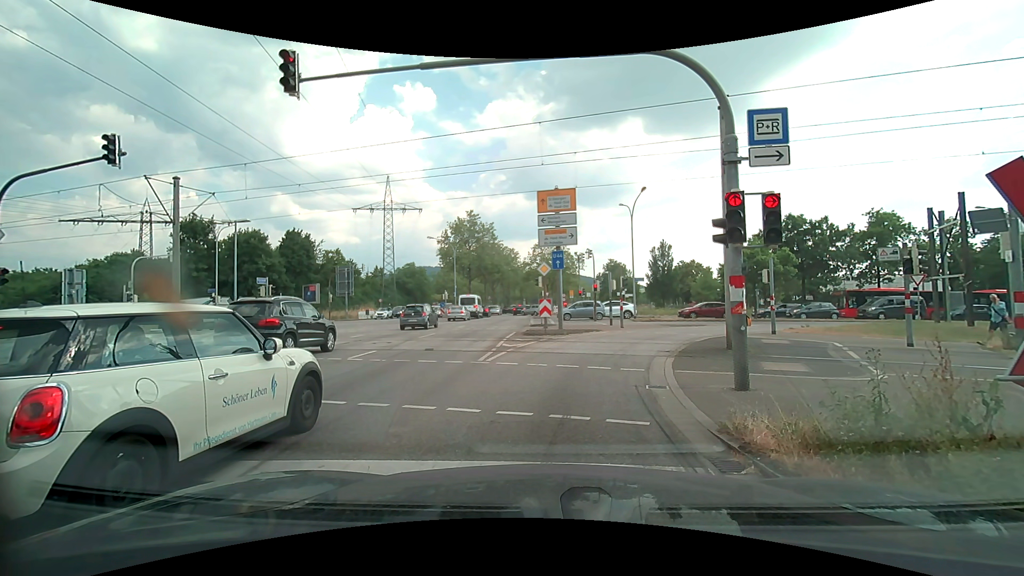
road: primary_link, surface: asphalt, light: Day
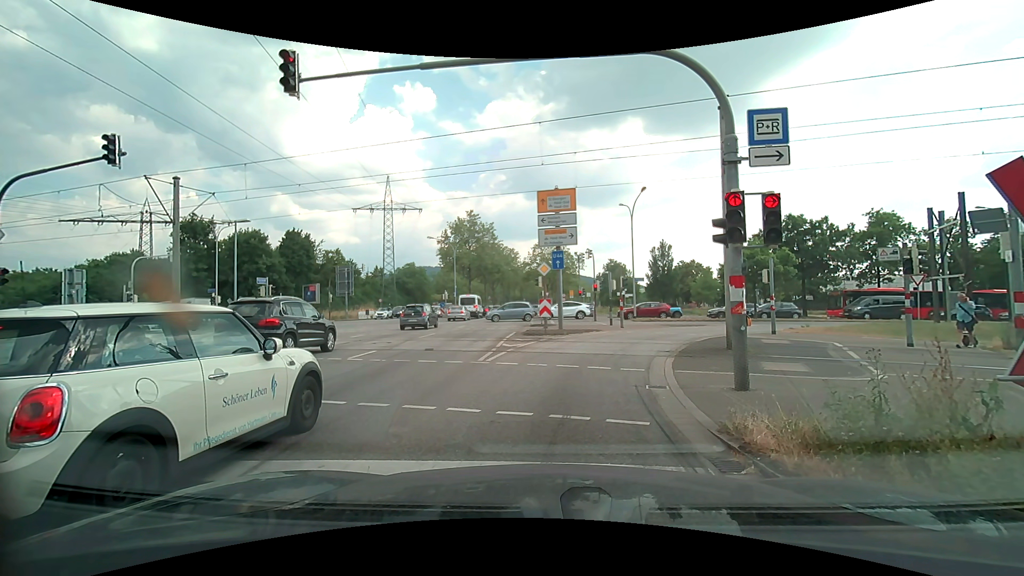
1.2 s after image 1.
(0.0, 0.0) m; 0°
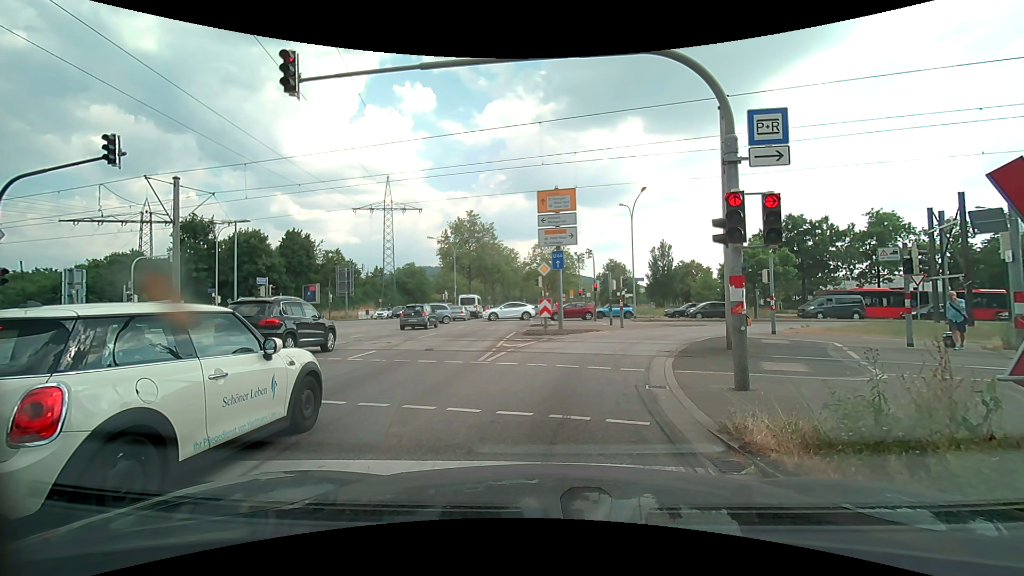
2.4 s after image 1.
(0.0, 0.0) m; 0°
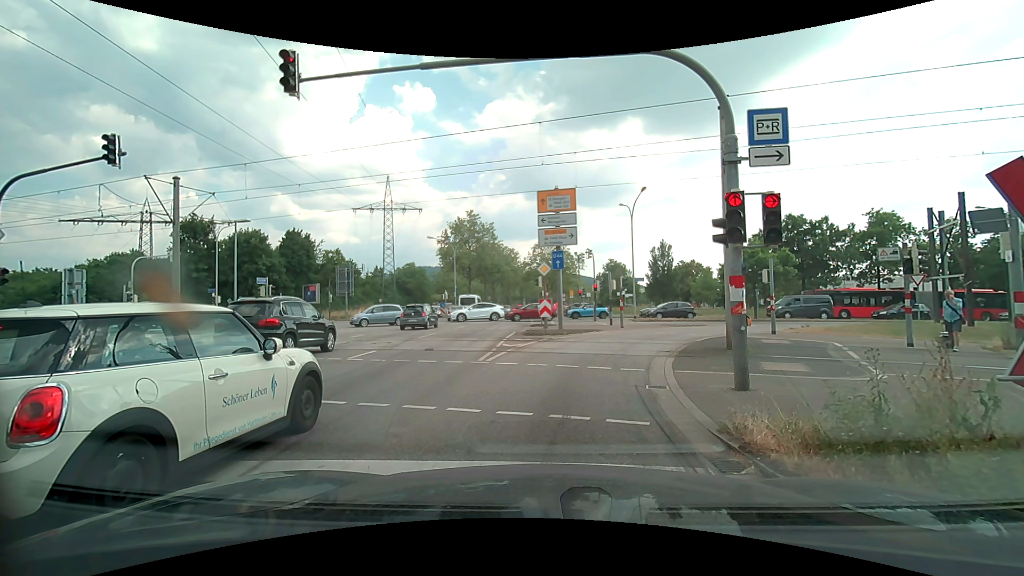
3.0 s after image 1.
(0.0, 0.0) m; 0°
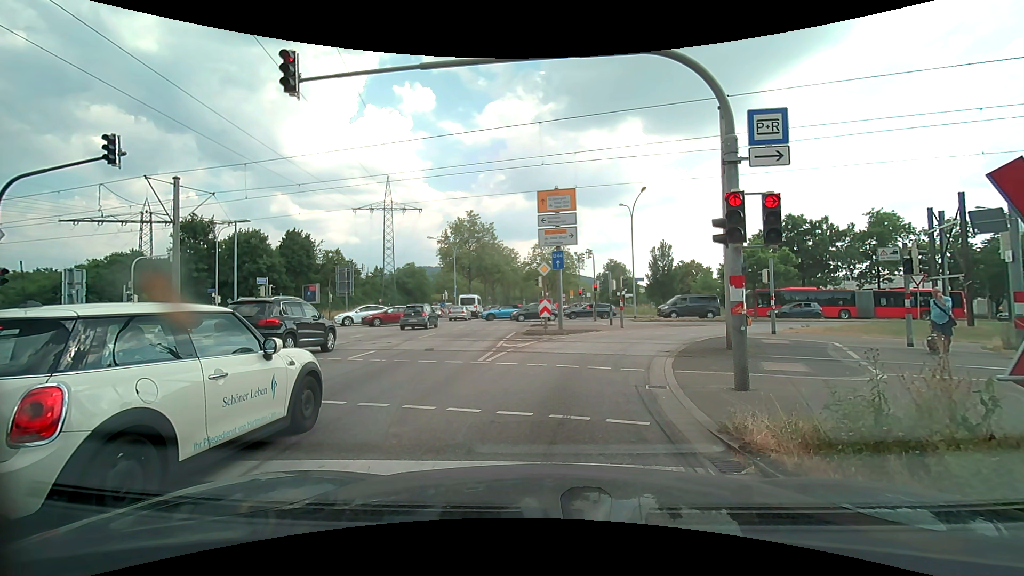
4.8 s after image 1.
(0.0, 0.0) m; 0°
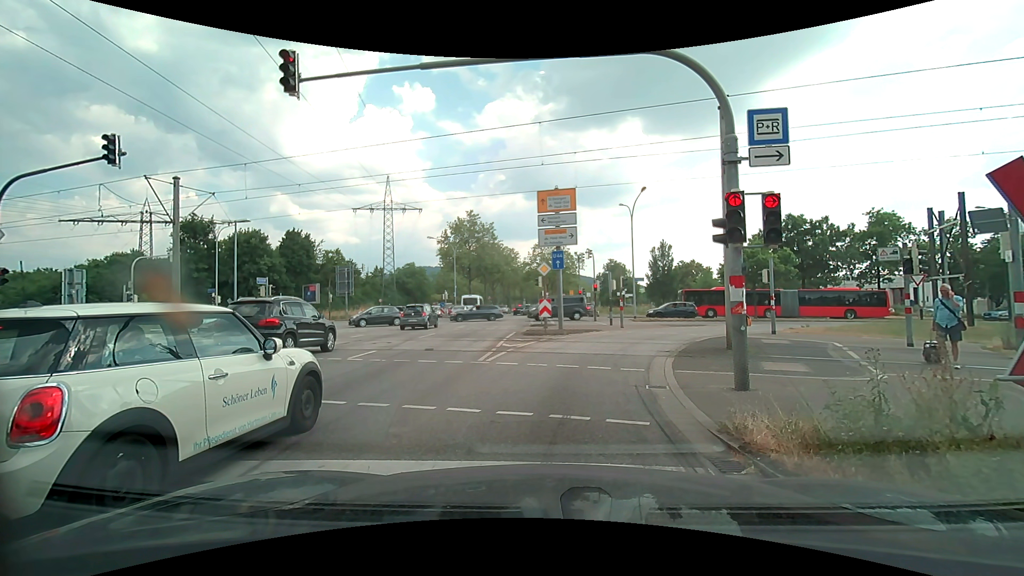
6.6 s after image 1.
(0.0, 0.0) m; 0°
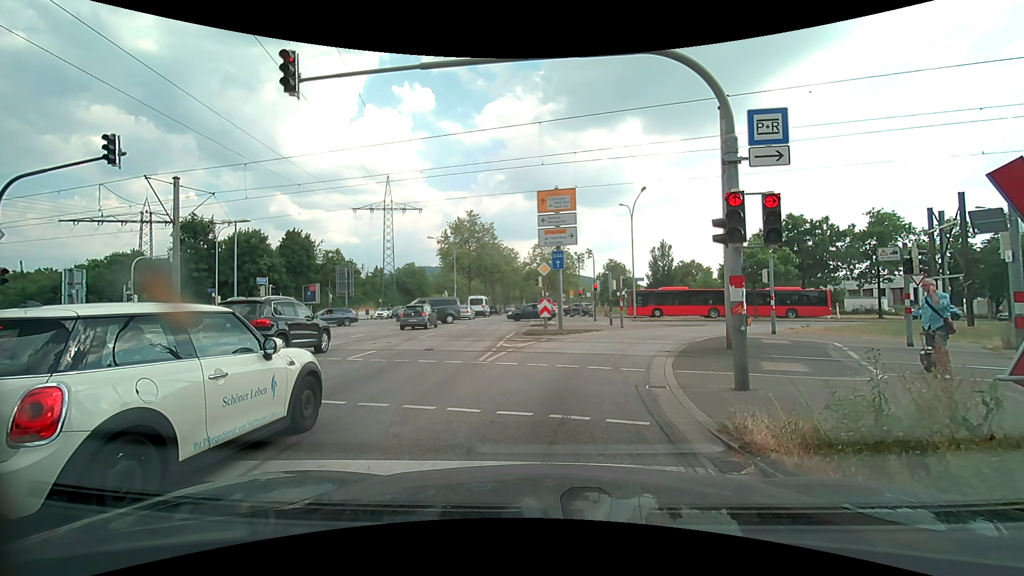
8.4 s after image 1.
(0.0, 0.0) m; 0°
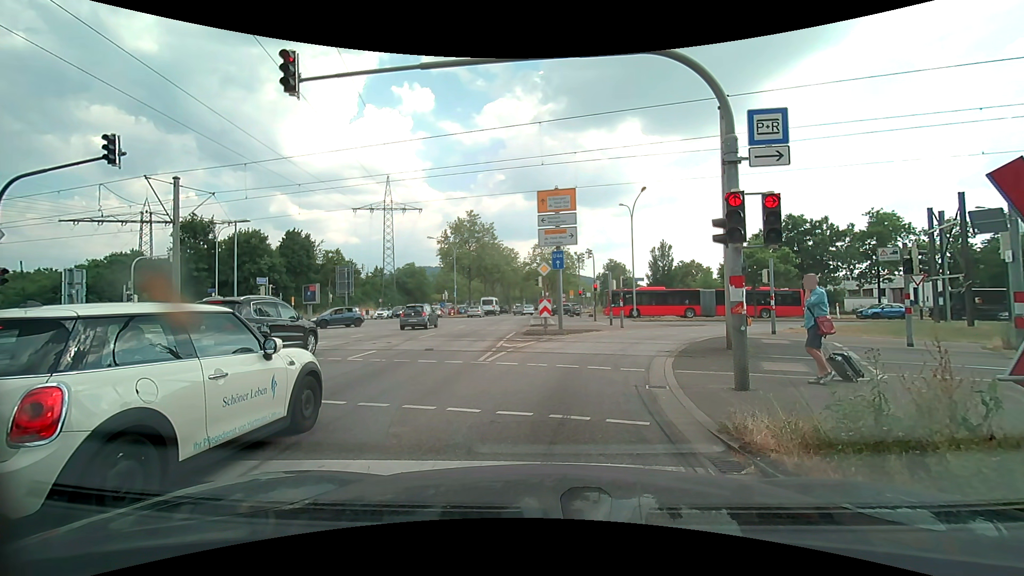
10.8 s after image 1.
(0.0, 0.0) m; 0°
(0, +10) (+2, +20) (+6, +29) (+13, +35) (+22, +40) (+32, +41) (+42, +43) (+52, +45) (+62, +48) (+71, +51) m
